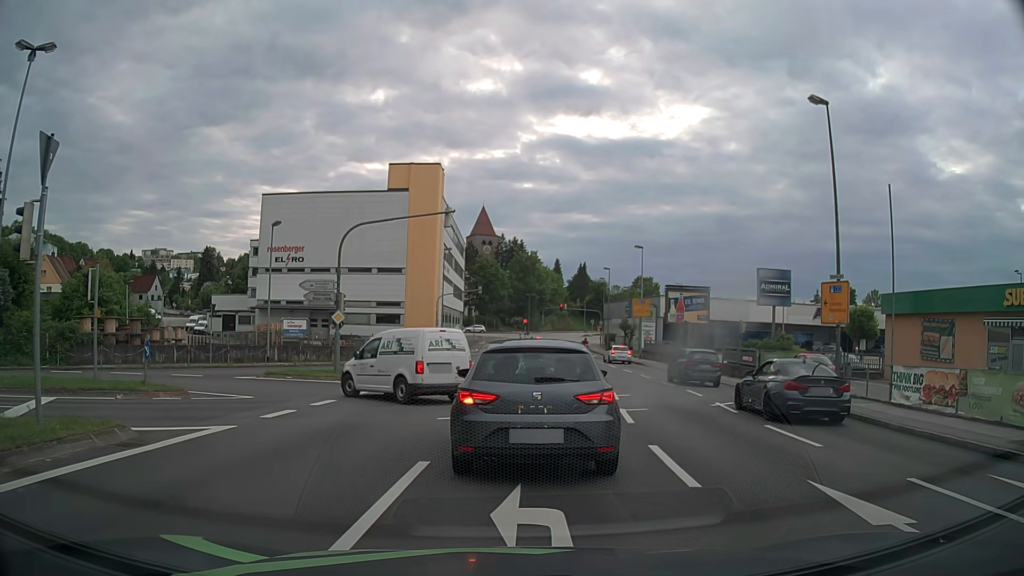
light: Day
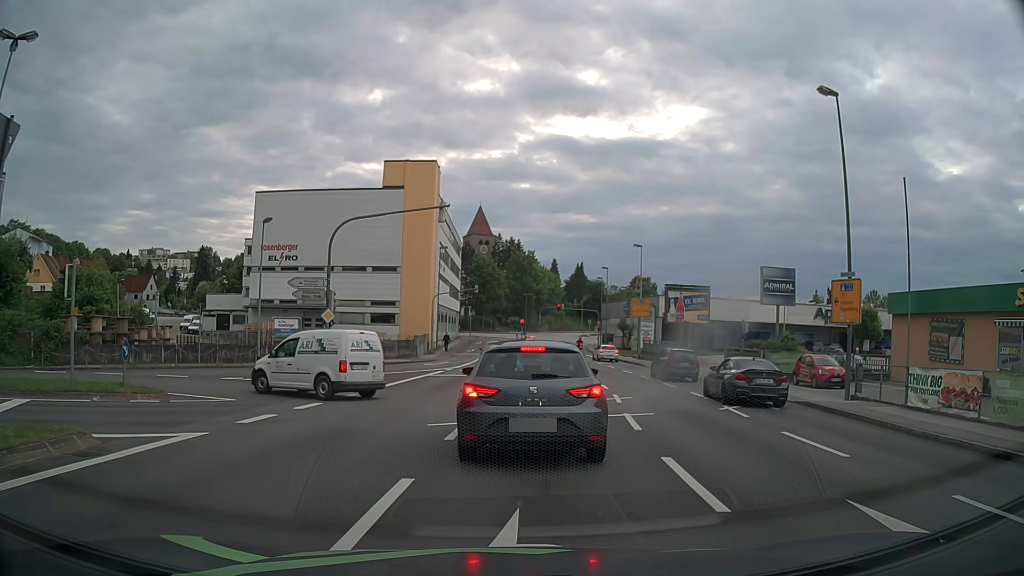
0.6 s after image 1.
(0.0, +1.1) m; +1°
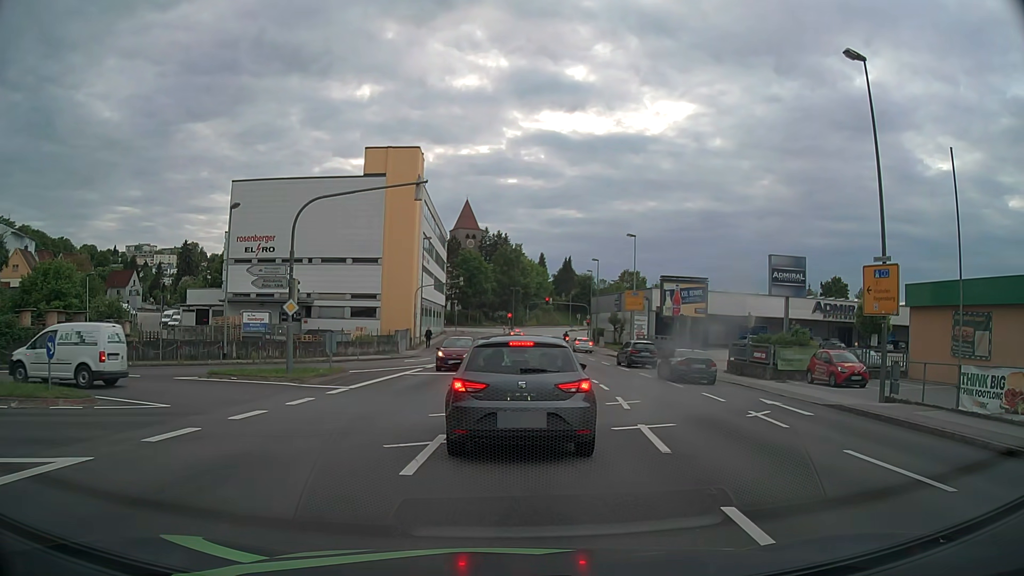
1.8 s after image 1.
(0.0, +3.0) m; +1°
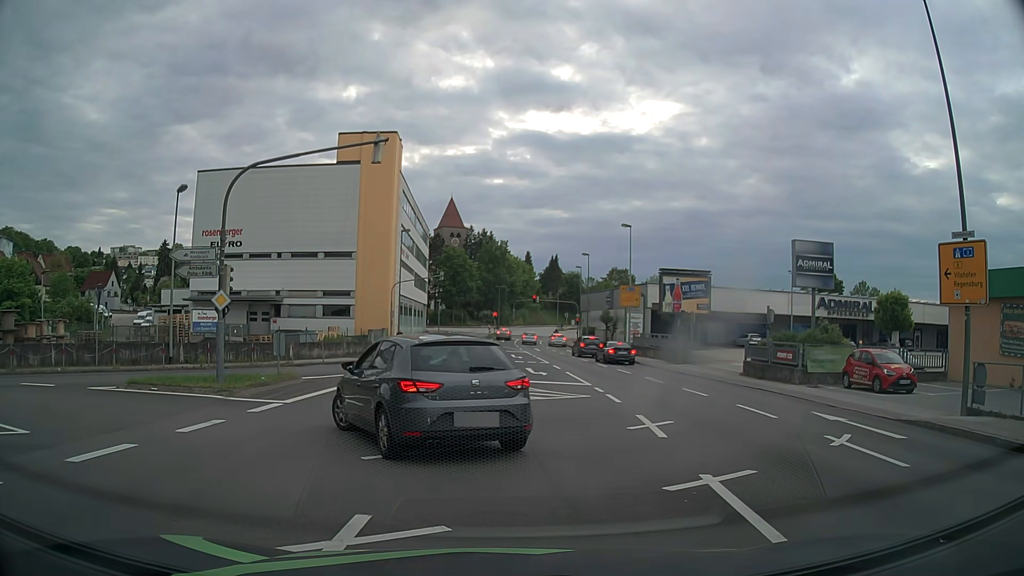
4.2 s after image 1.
(+0.1, +4.6) m; +3°
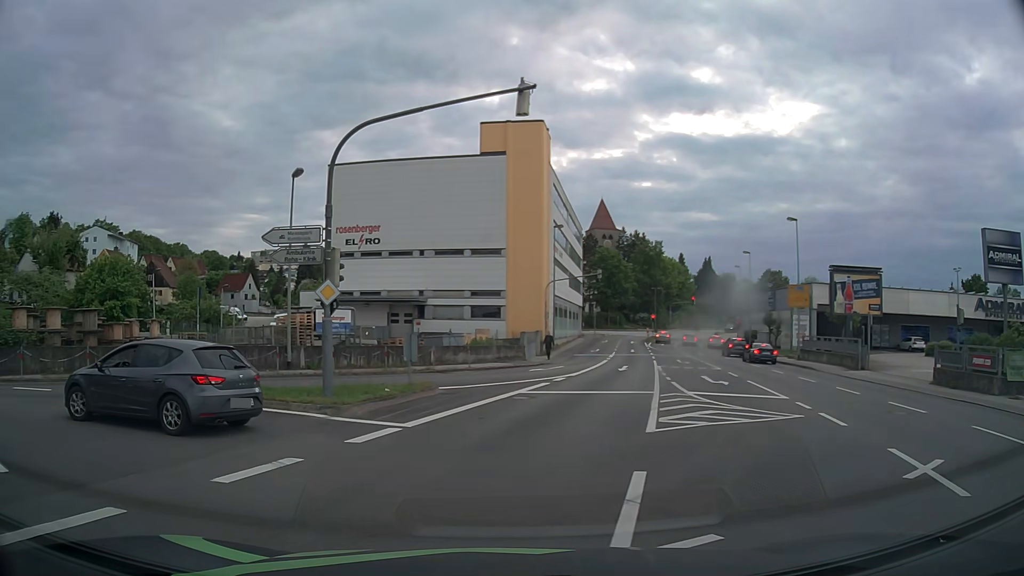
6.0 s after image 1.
(-0.4, +4.2) m; -14°
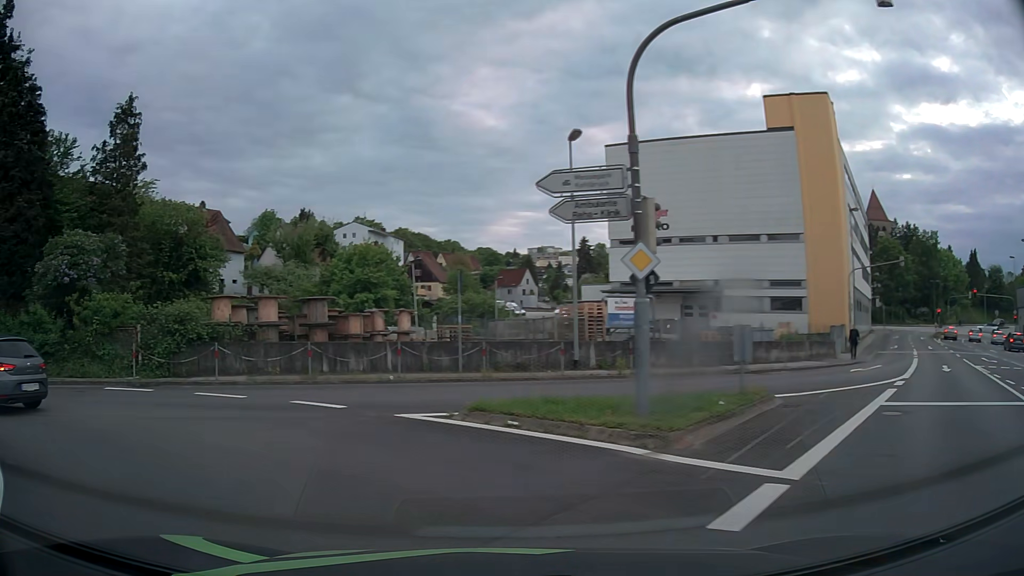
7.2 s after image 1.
(-0.9, +4.8) m; -23°
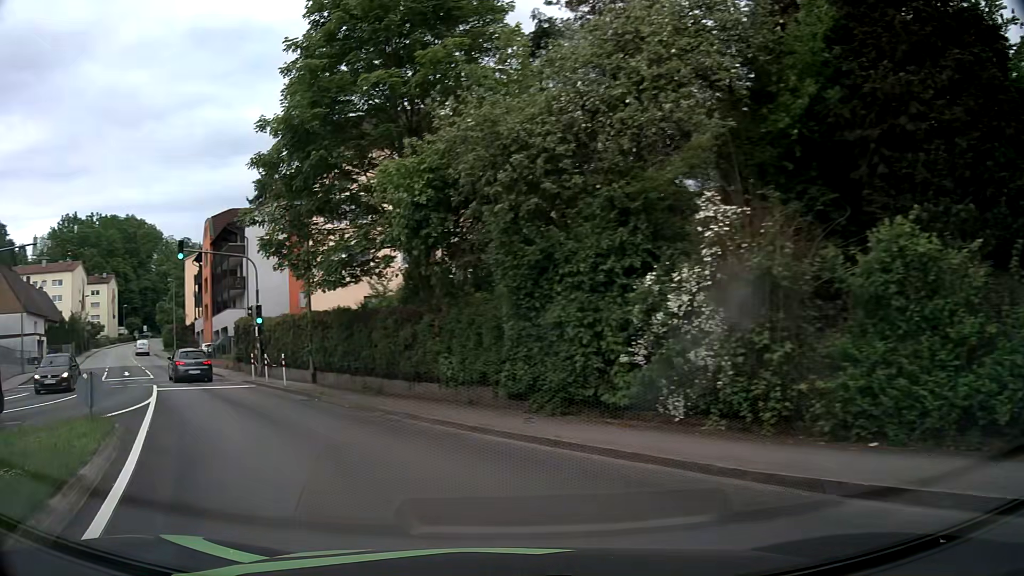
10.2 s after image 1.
(-9.7, +11.1) m; -80°
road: tertiary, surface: asphalt
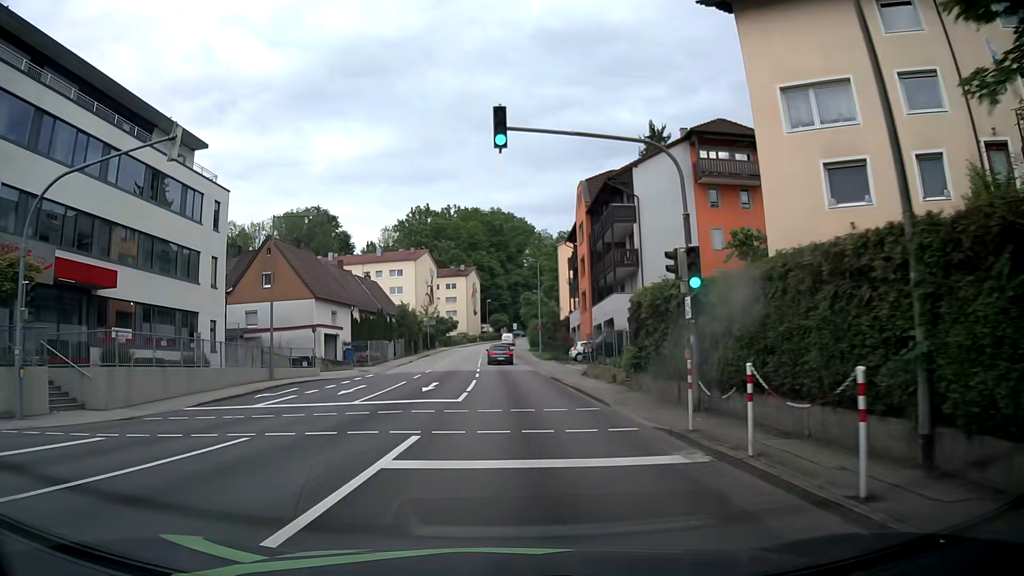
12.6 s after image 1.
(-6.2, +16.0) m; -34°
(0, +10) (0, +20) (0, +30) (0, +40) (0, +50) (0, +60) (0, +70) (0, +80) (+1, +90) (+1, +100) m
